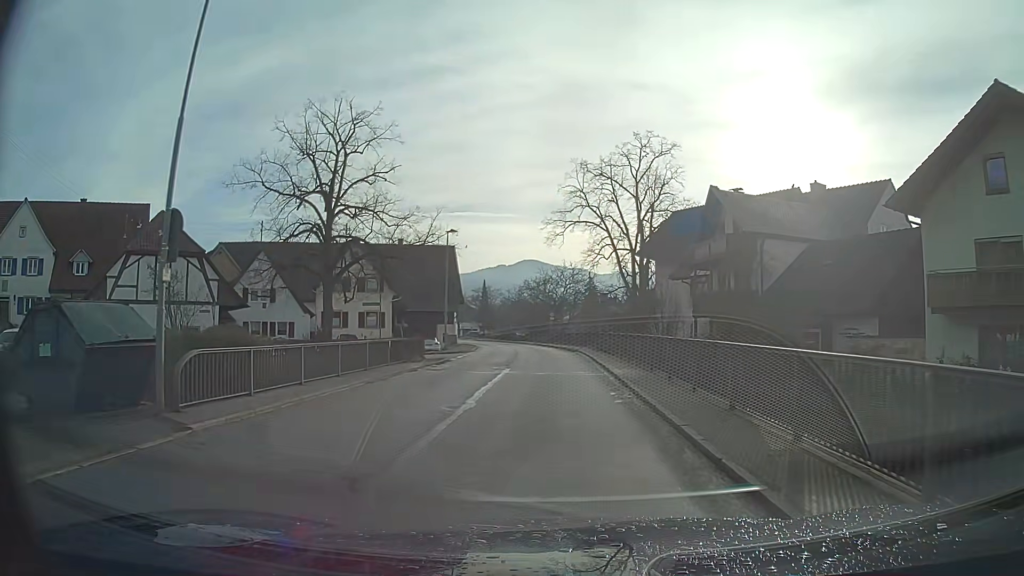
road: secondary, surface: asphalt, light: Day
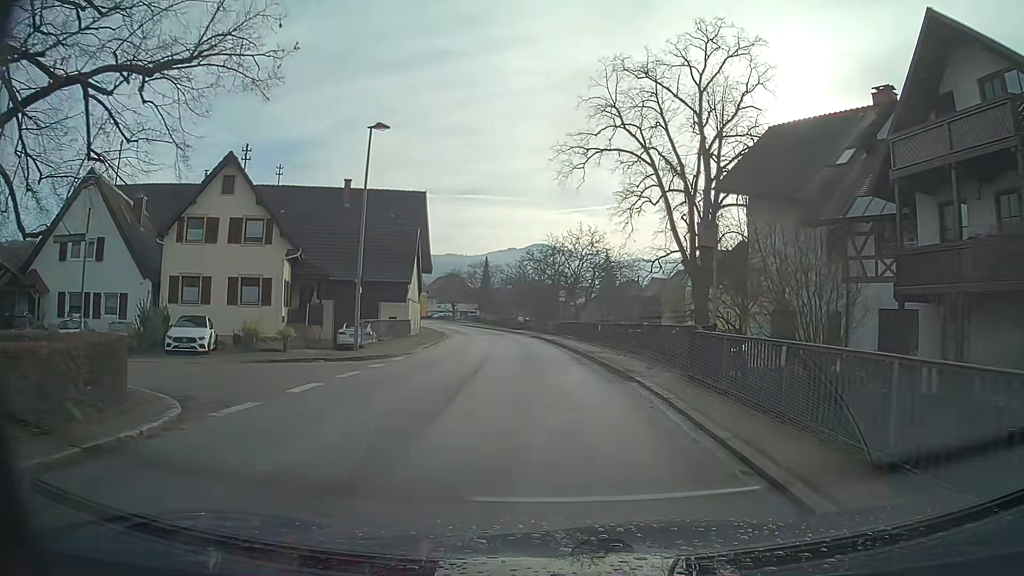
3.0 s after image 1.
(-0.1, +22.8) m; -1°
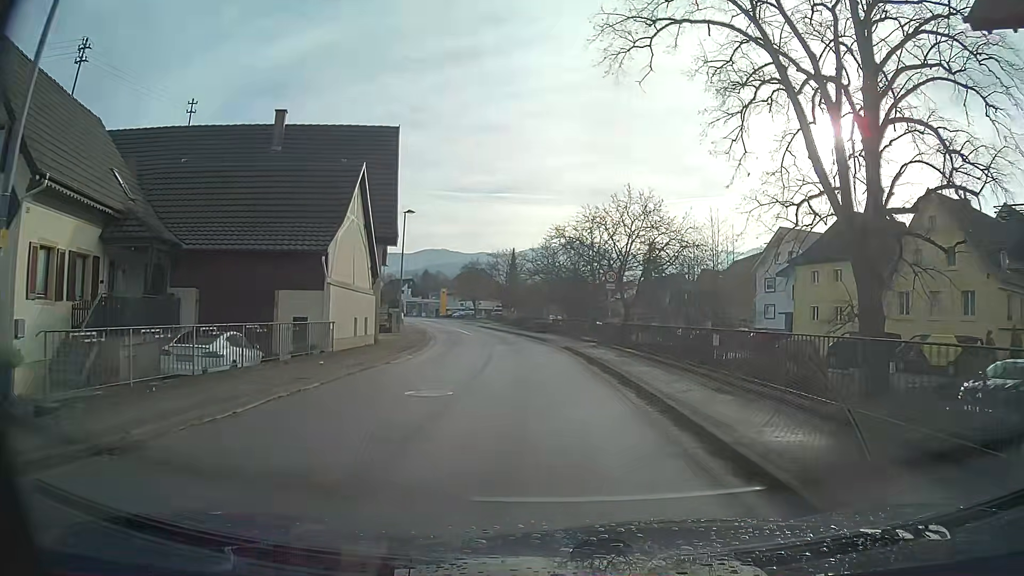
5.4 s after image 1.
(-0.4, +18.4) m; -3°
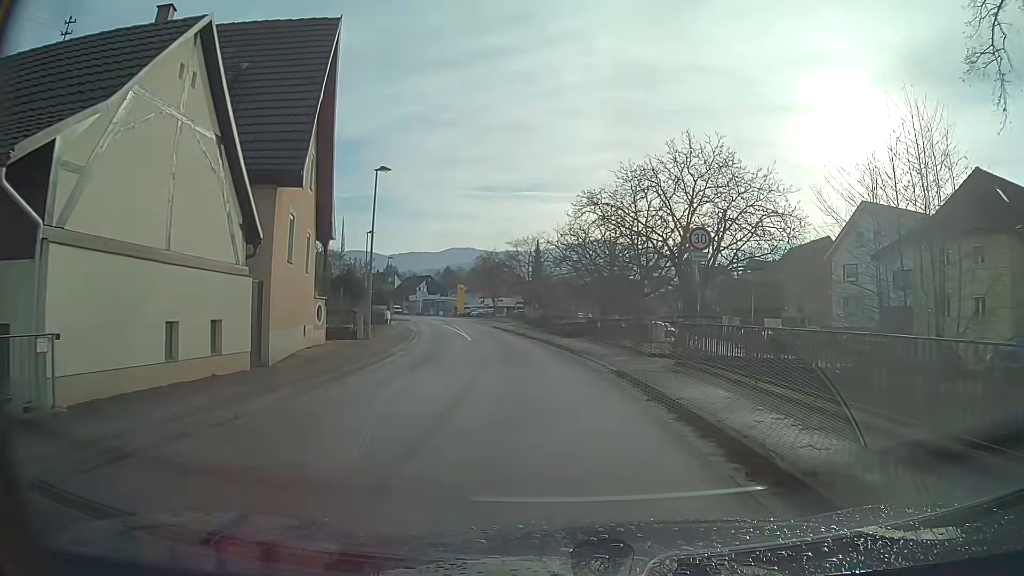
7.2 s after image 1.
(-0.3, +13.8) m; -2°
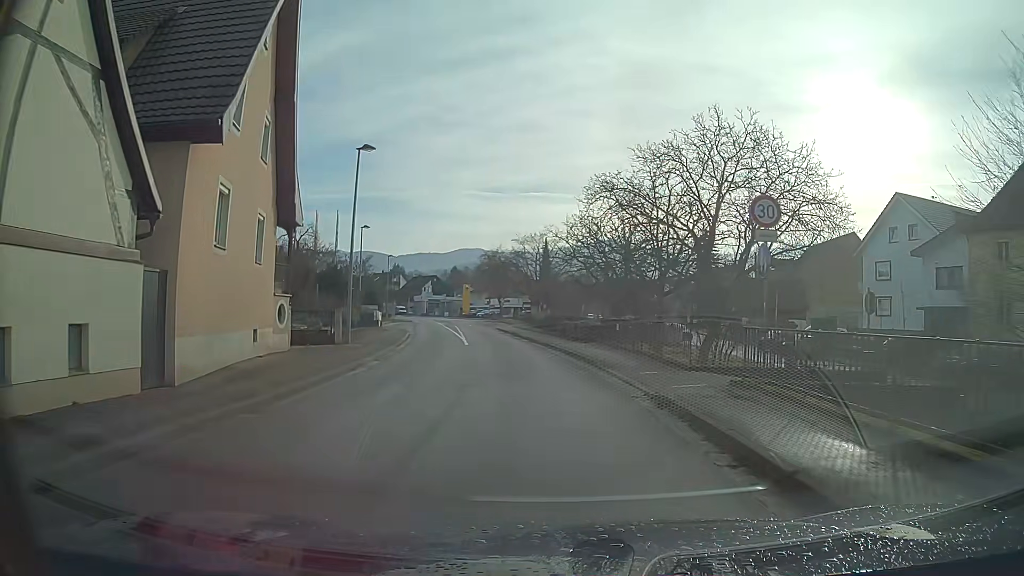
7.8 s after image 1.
(-0.1, +4.6) m; -1°
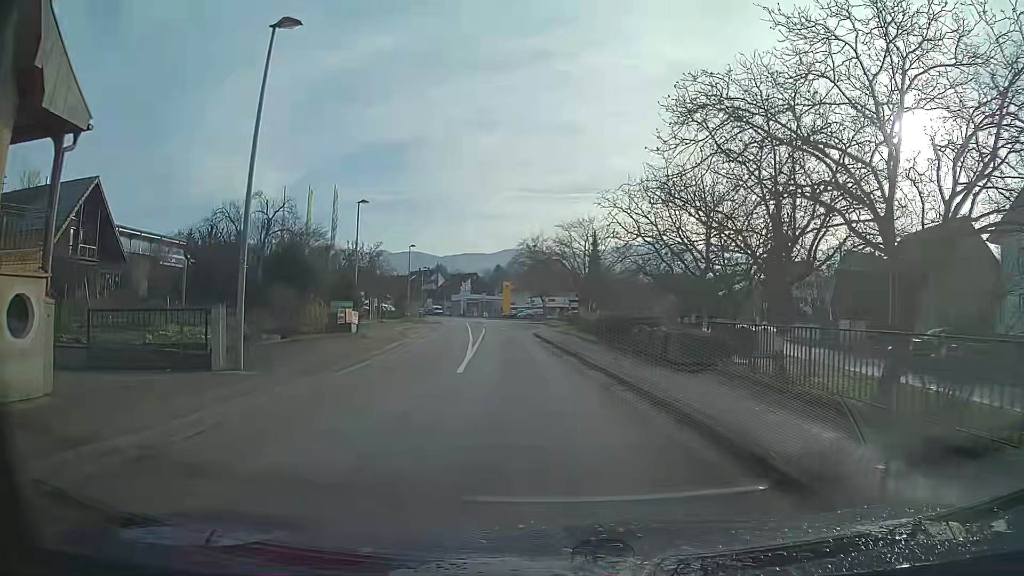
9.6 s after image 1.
(-0.4, +13.6) m; -4°
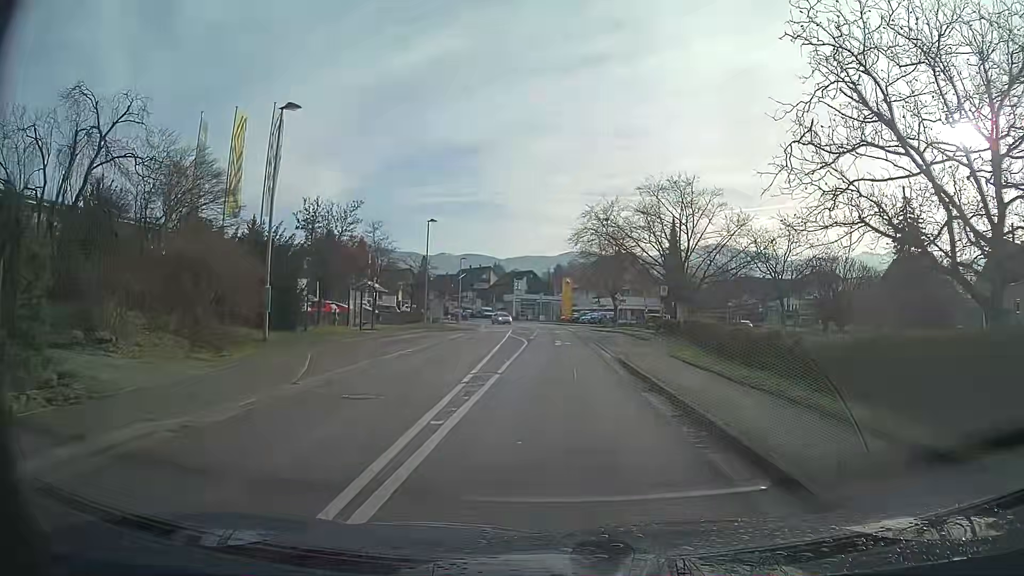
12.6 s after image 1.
(-1.0, +22.3) m; -3°
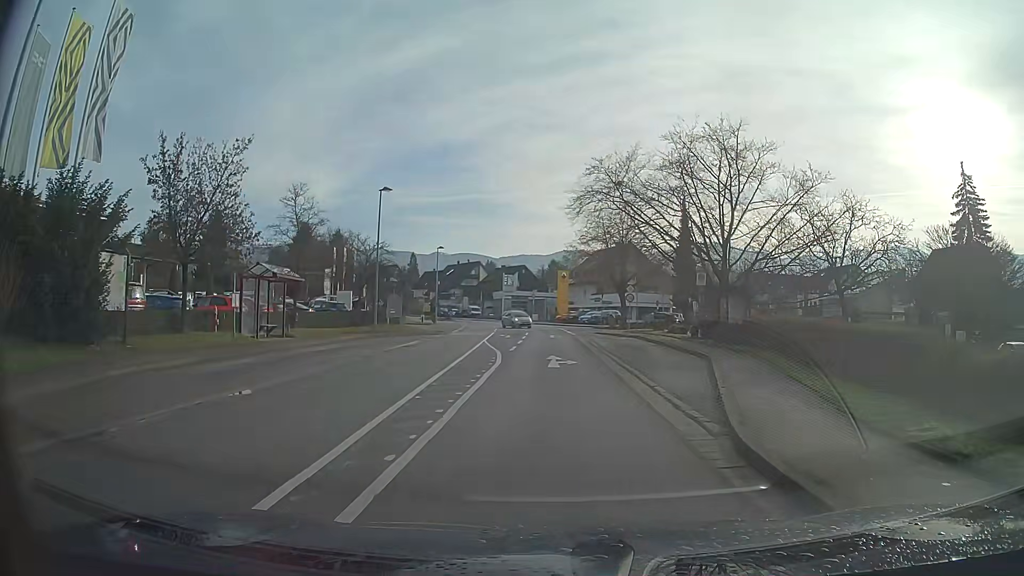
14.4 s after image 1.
(0.0, +13.3) m; 0°
(0, +10) (0, +20) (0, +30) (0, +40) (0, +50) (-1, +60) (-2, +70) (-4, +80) (-7, +89) (-11, +98) m
